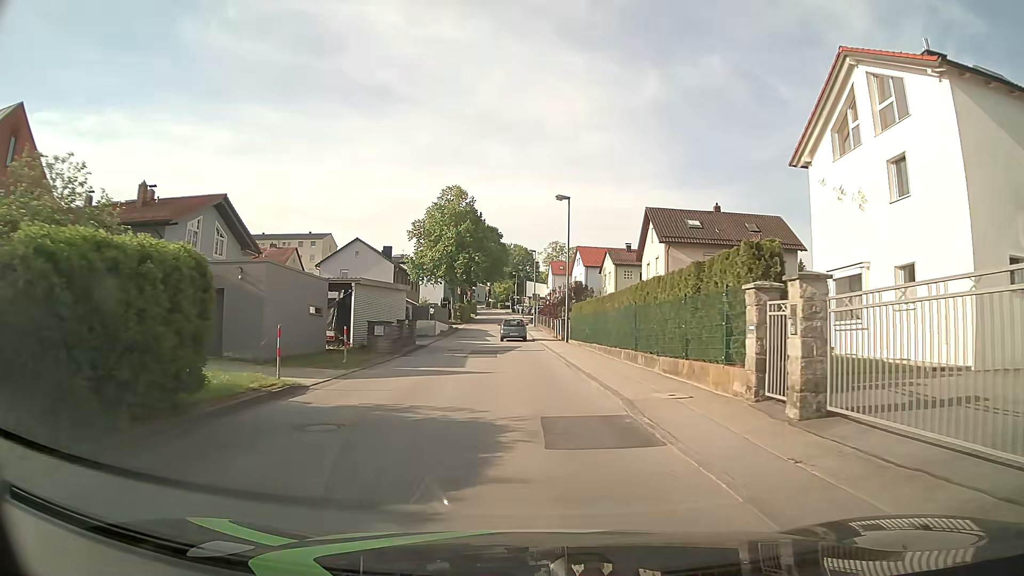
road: unclassified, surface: asphalt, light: Day
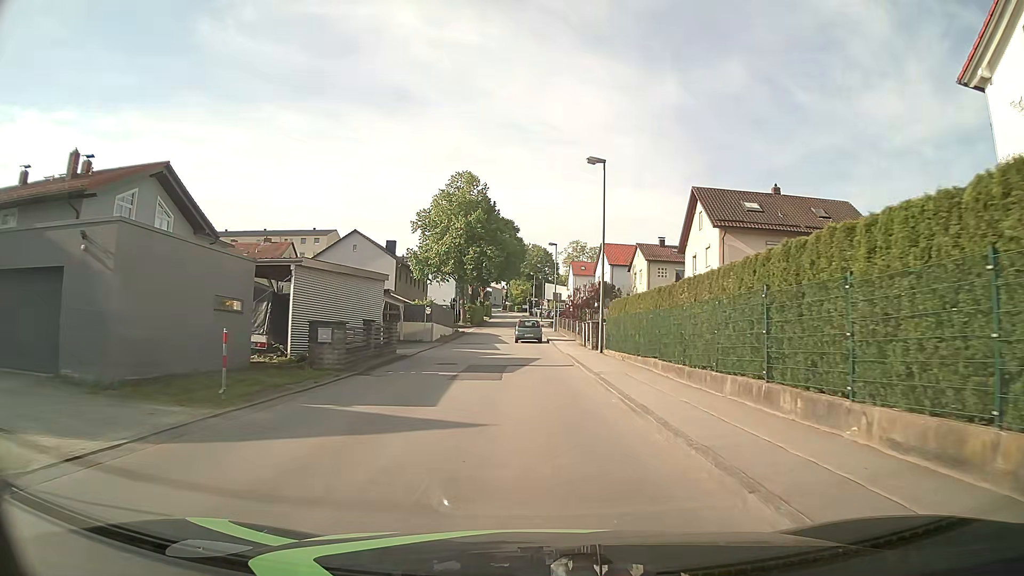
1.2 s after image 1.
(-0.2, +9.6) m; -1°
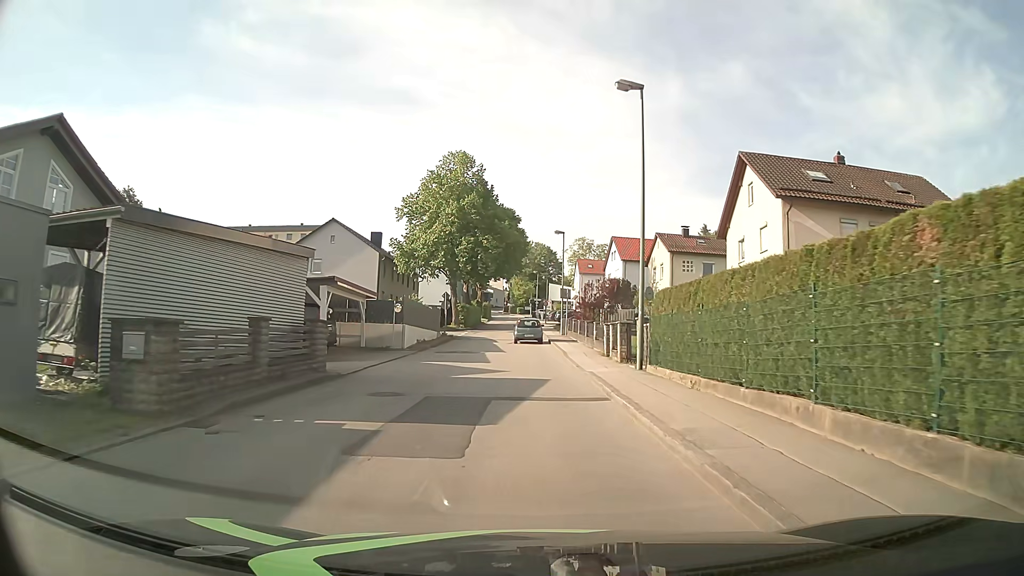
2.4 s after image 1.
(-0.1, +9.5) m; -1°
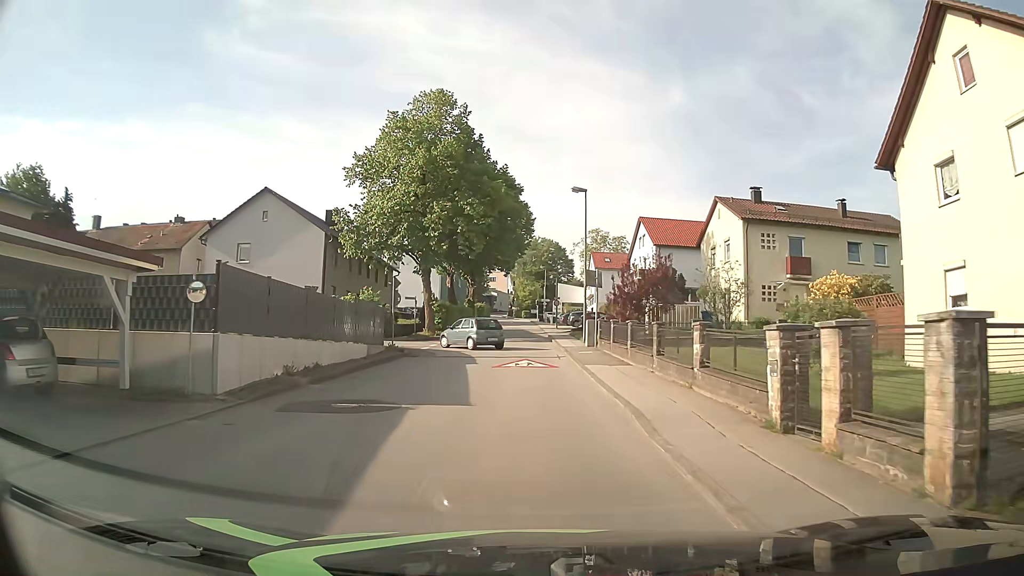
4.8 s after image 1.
(0.0, +18.3) m; 0°
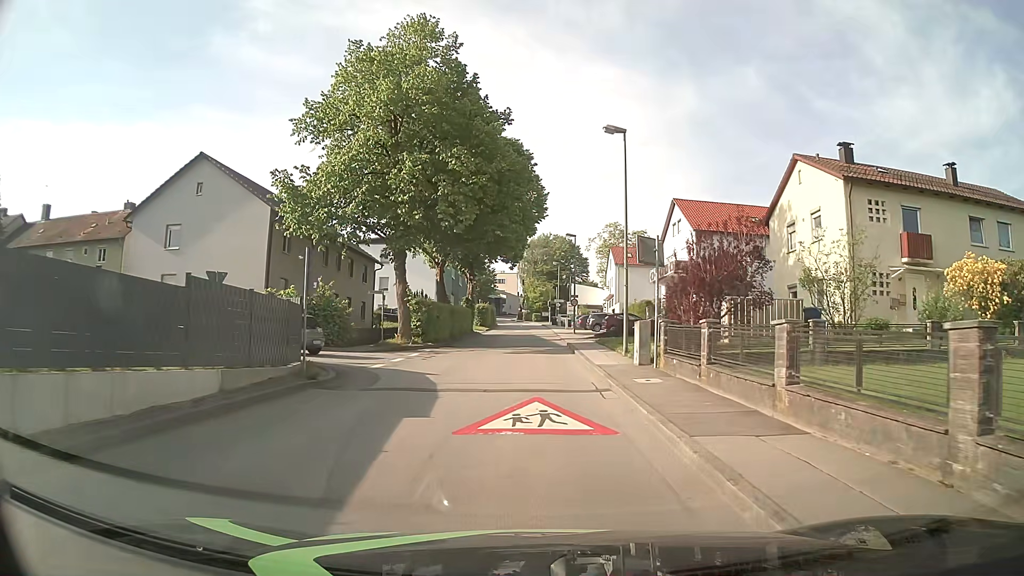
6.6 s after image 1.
(-0.1, +11.6) m; -1°
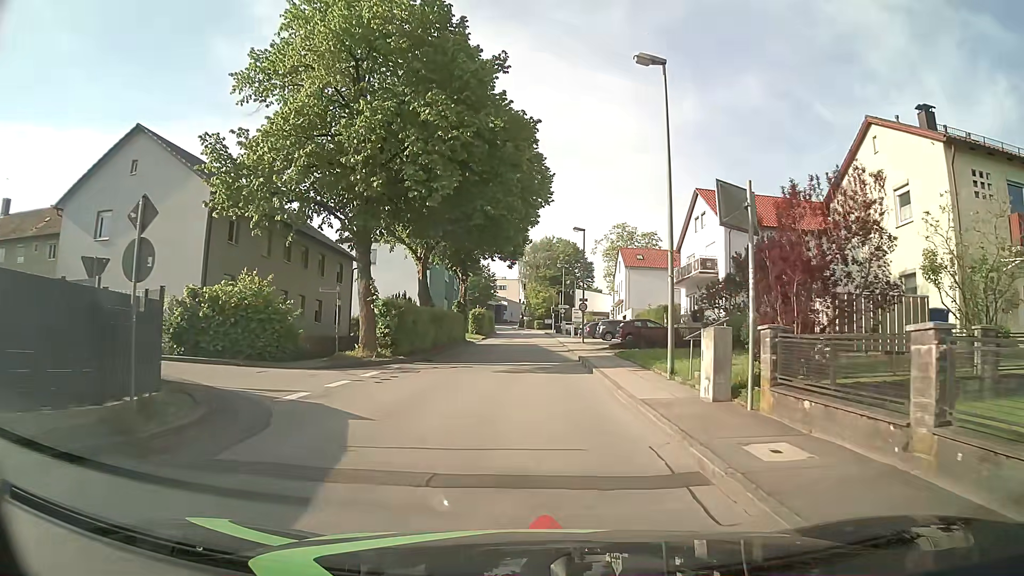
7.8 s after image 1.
(0.0, +7.3) m; -1°
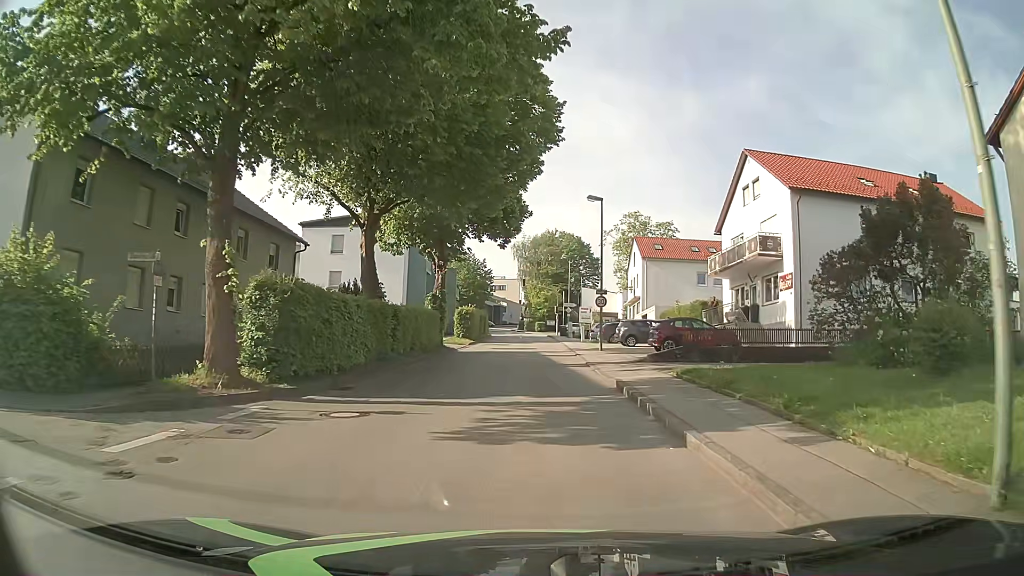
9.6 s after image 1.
(0.0, +11.8) m; 0°
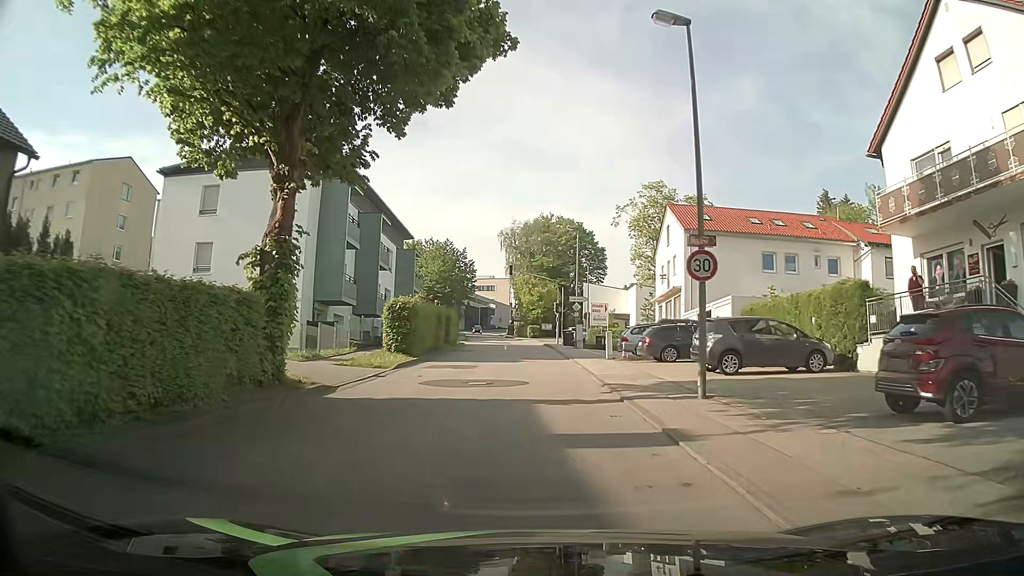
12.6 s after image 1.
(+0.1, +21.5) m; +1°
